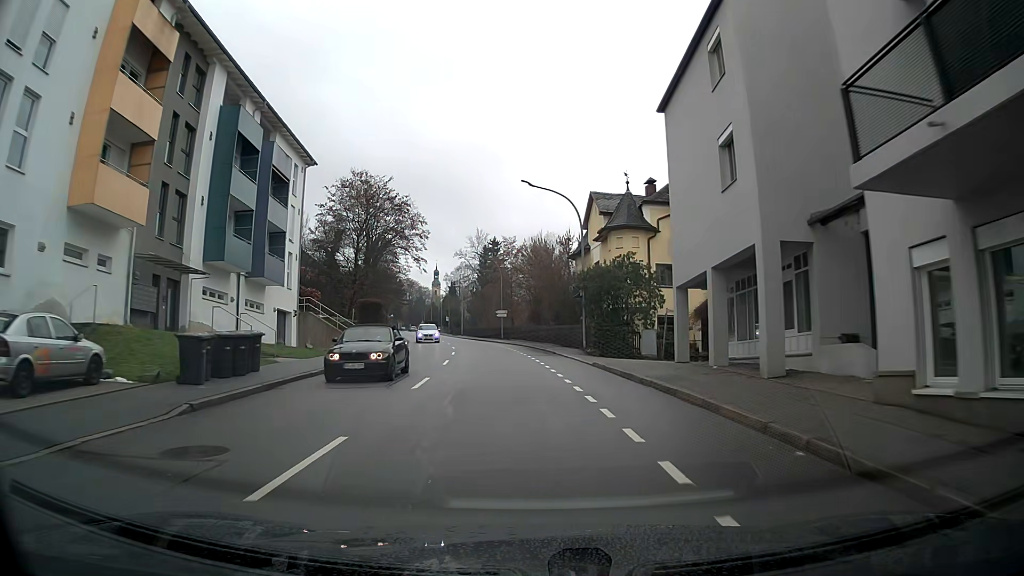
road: tertiary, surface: asphalt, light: Day
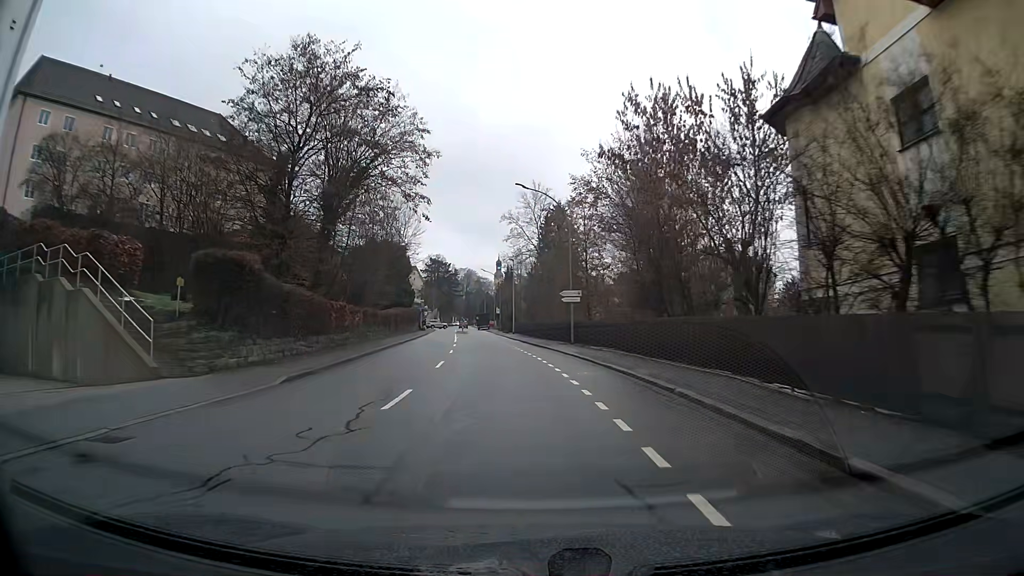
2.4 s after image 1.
(-1.5, +31.4) m; -6°
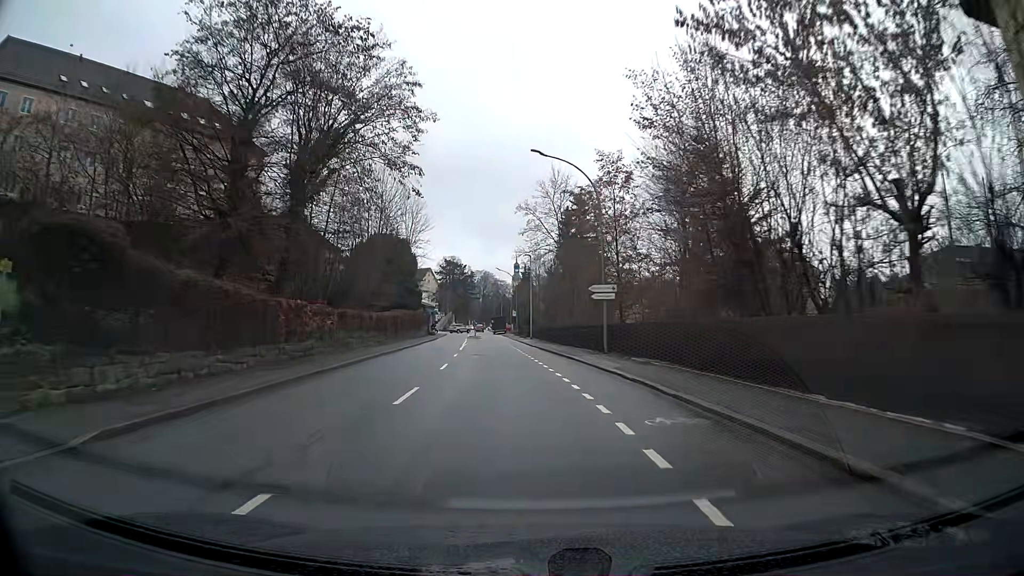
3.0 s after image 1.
(-0.1, +8.1) m; -2°
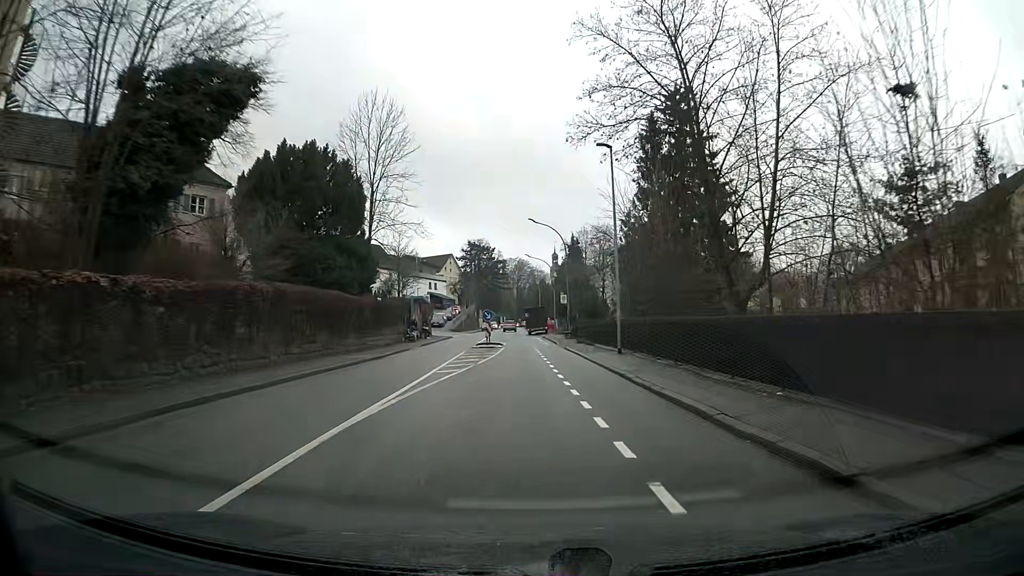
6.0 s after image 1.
(-1.7, +39.5) m; -2°
